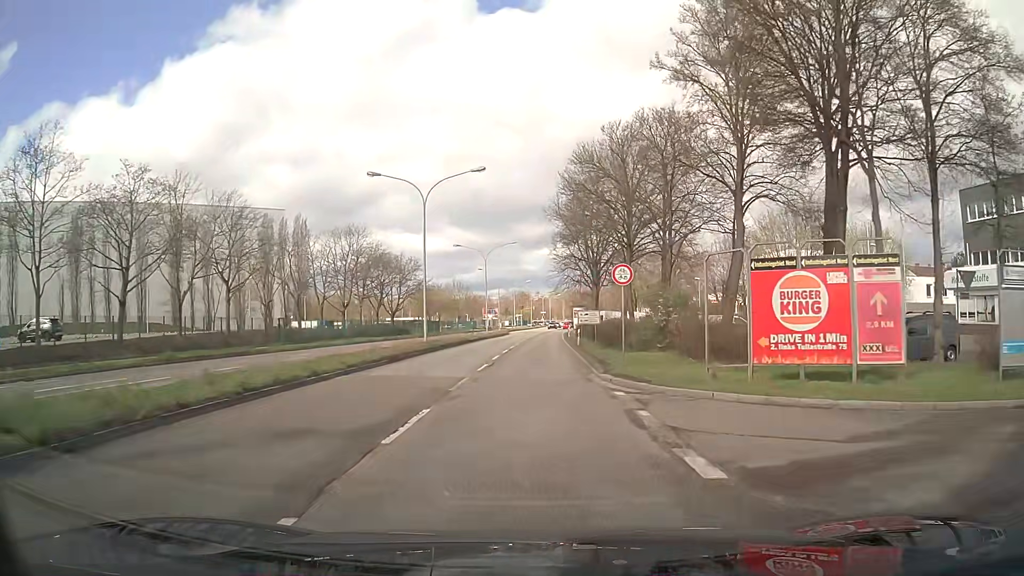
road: primary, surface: asphalt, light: Day
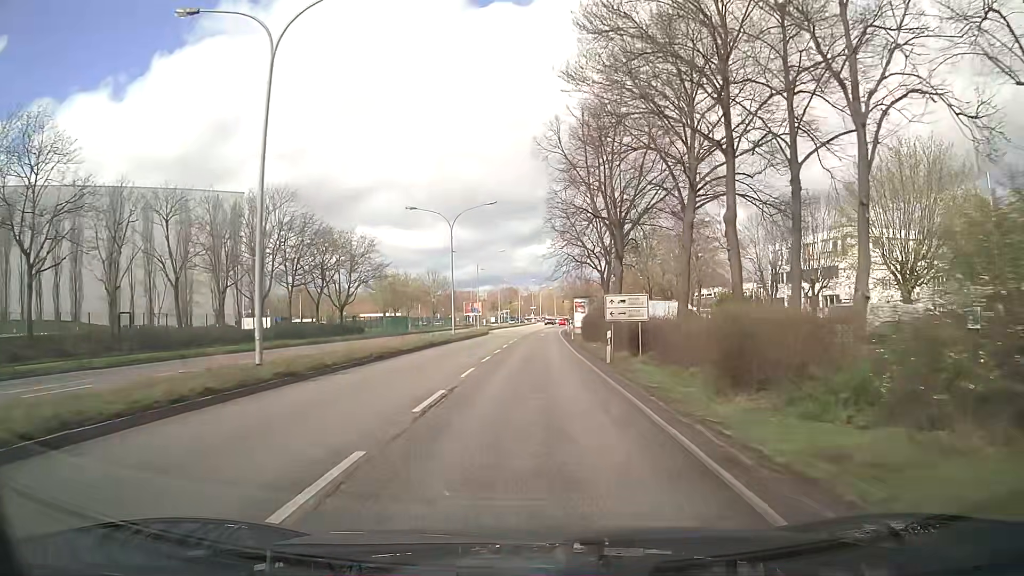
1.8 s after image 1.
(+0.3, +21.7) m; +1°
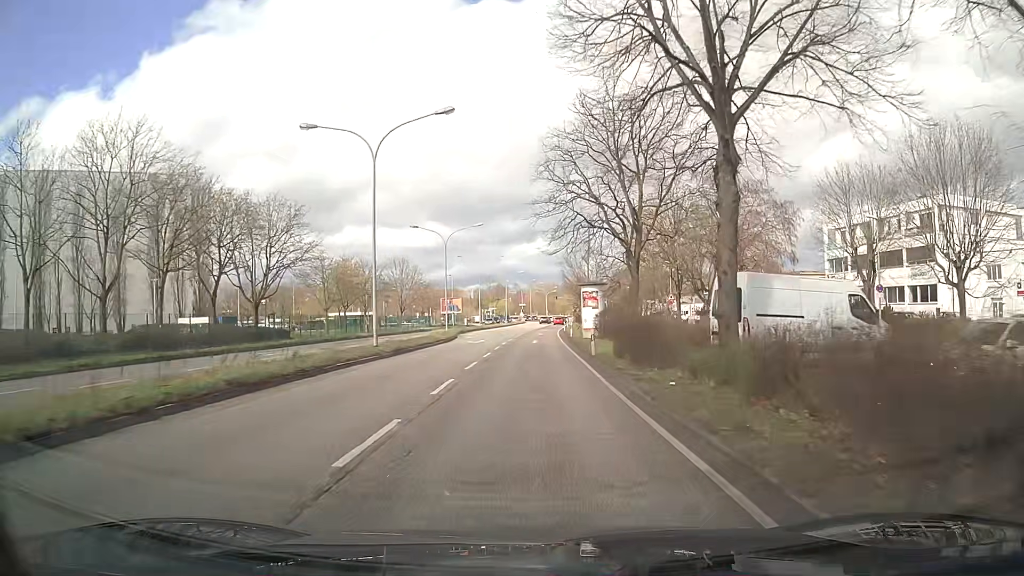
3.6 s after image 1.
(+0.3, +21.8) m; +1°
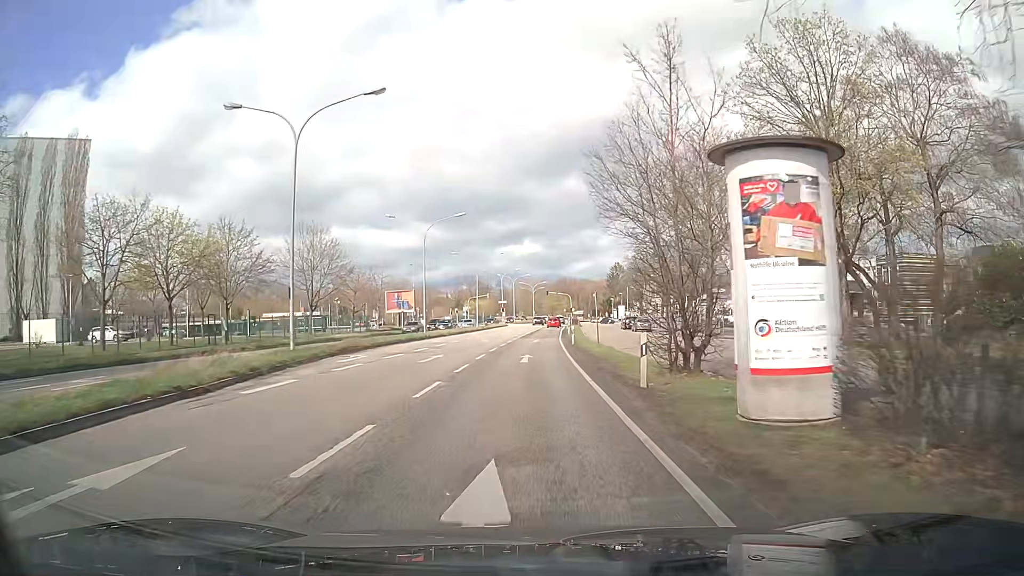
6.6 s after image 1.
(+0.5, +36.6) m; +1°
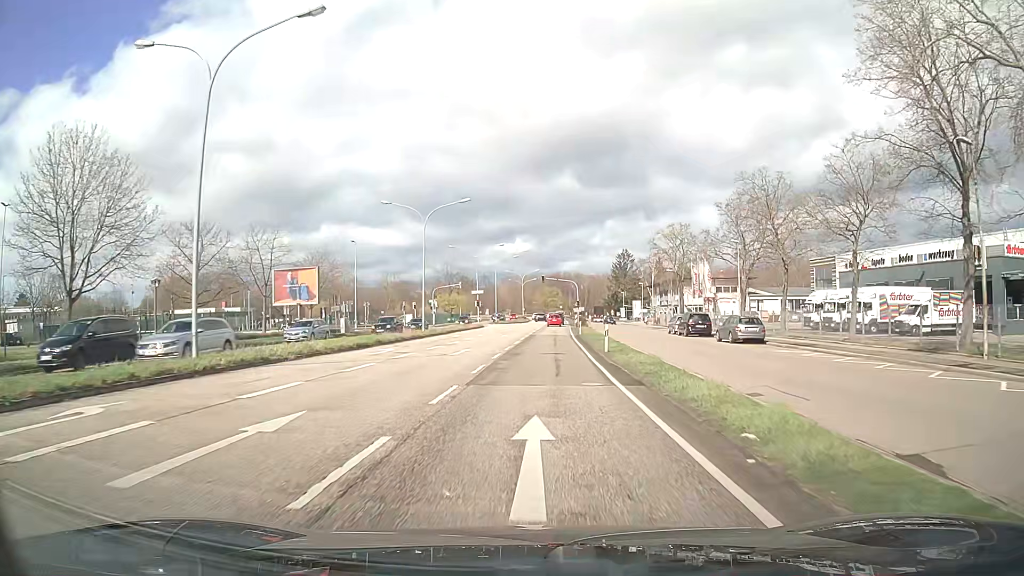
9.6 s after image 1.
(+0.3, +37.1) m; +1°
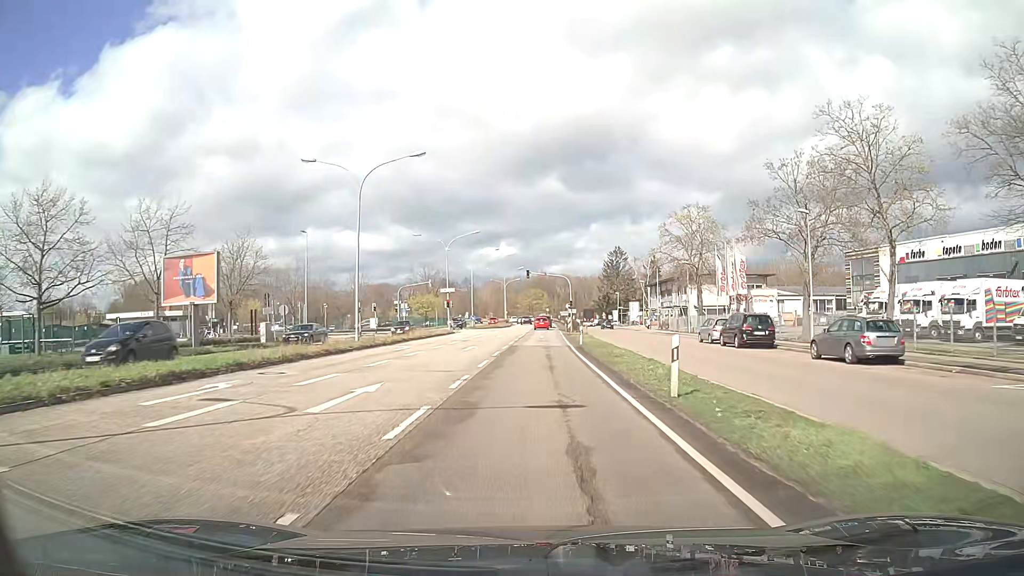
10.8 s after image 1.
(+0.1, +15.0) m; +1°
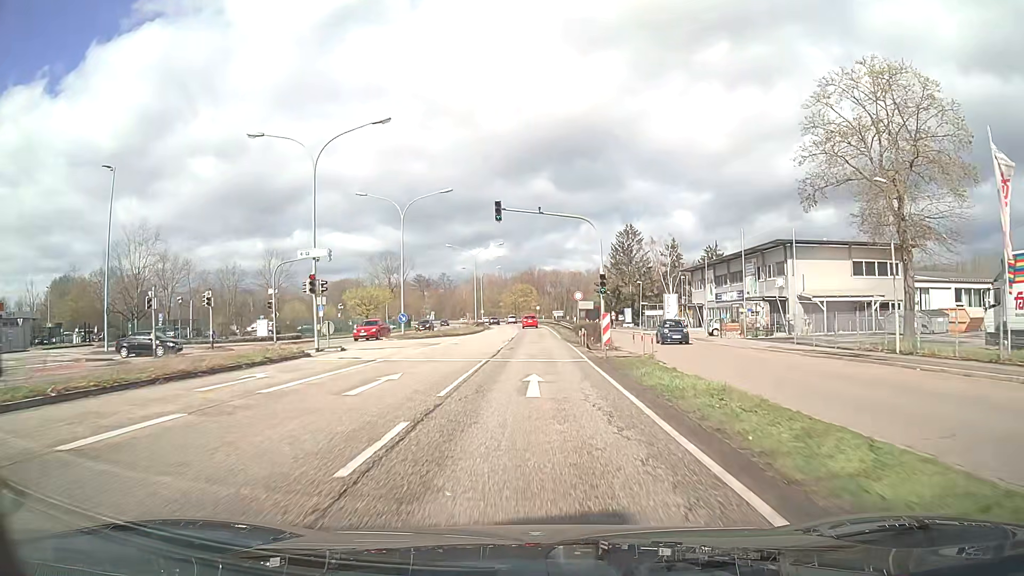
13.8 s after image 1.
(+0.6, +38.2) m; +1°
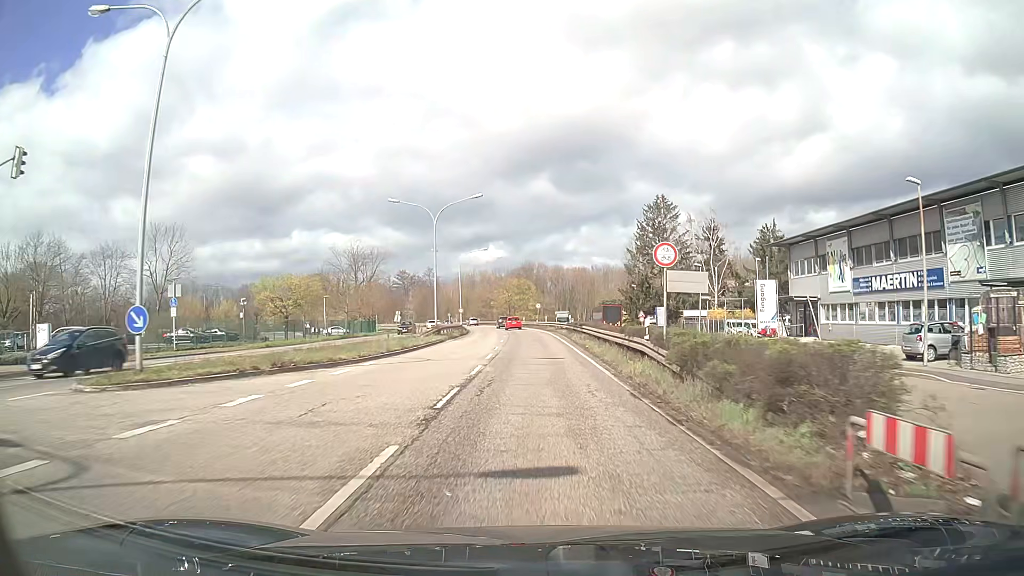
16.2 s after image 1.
(+0.1, +31.2) m; 0°
